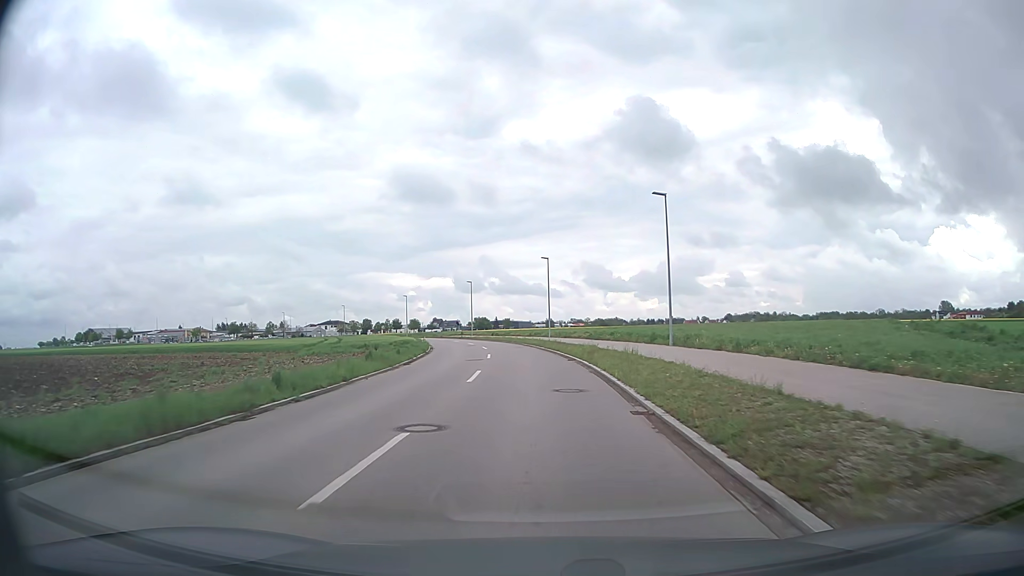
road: tertiary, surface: asphalt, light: Day
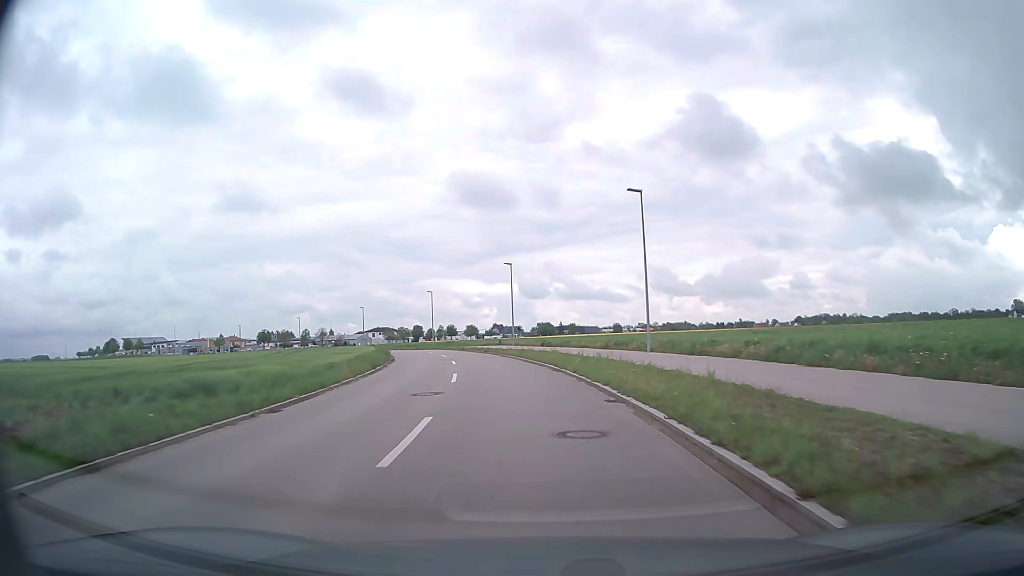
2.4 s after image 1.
(-1.2, +36.0) m; -6°
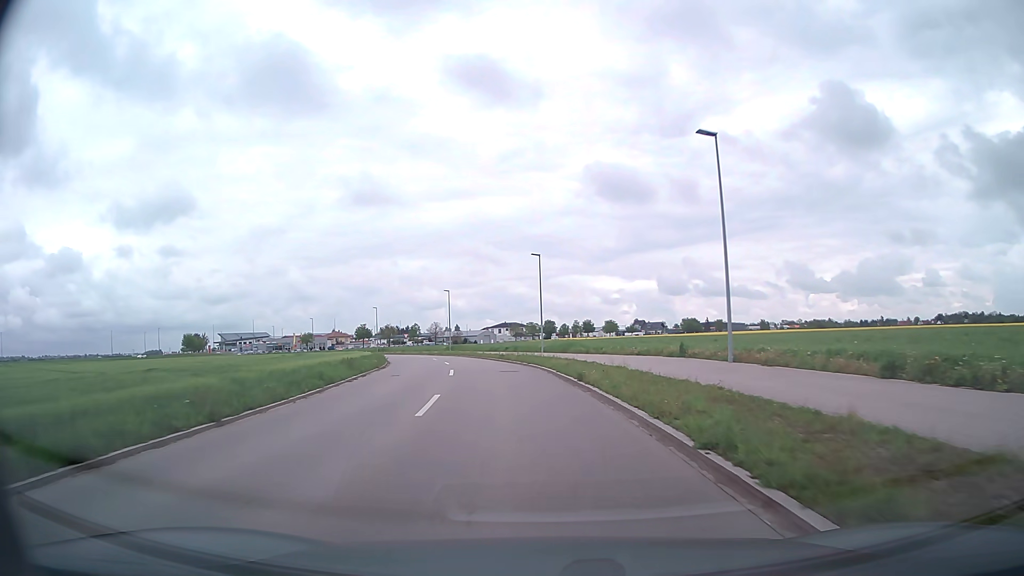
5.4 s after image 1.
(-4.3, +43.9) m; -11°
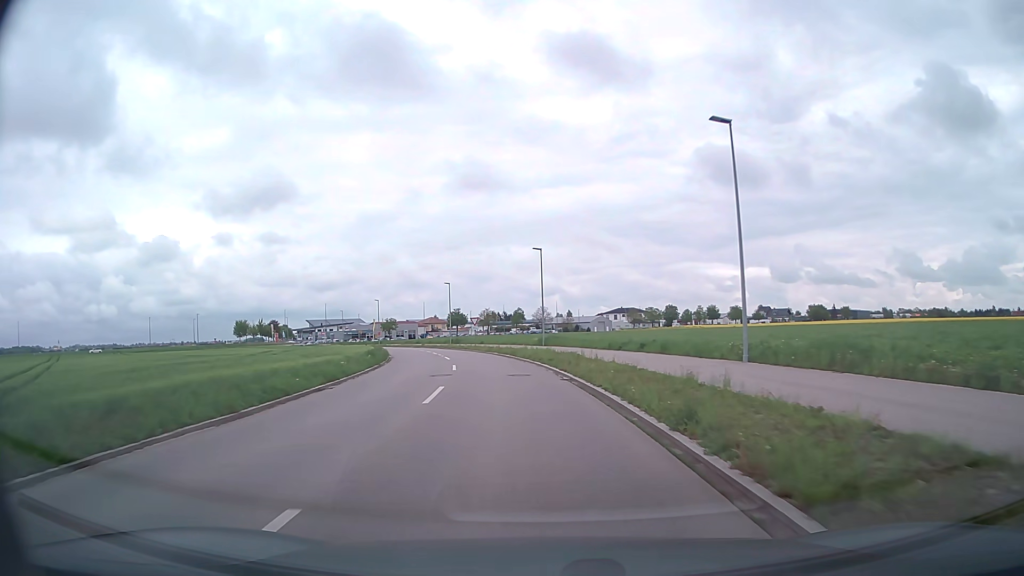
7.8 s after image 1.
(-2.9, +34.5) m; -10°
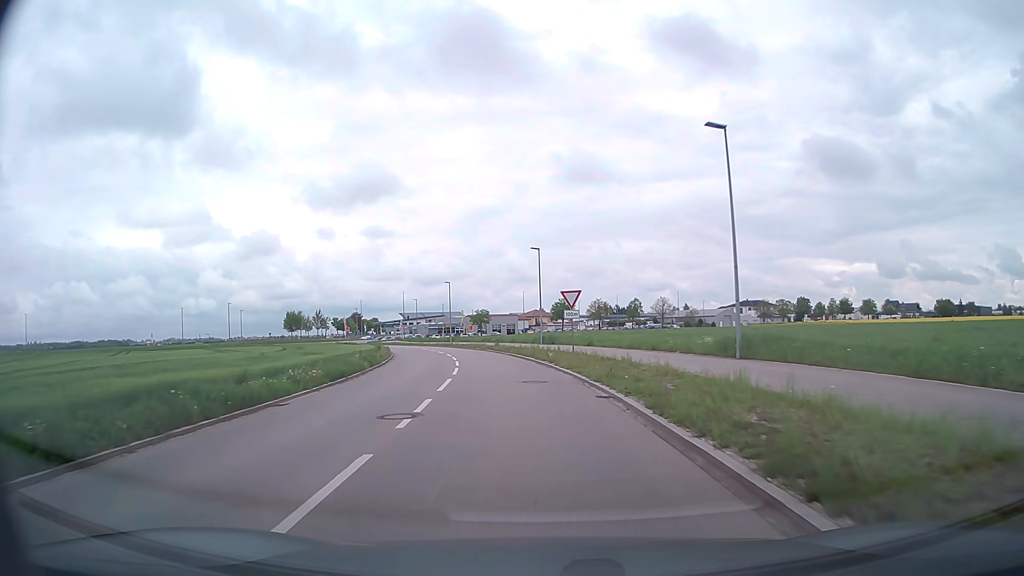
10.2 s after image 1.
(-2.9, +33.8) m; -10°
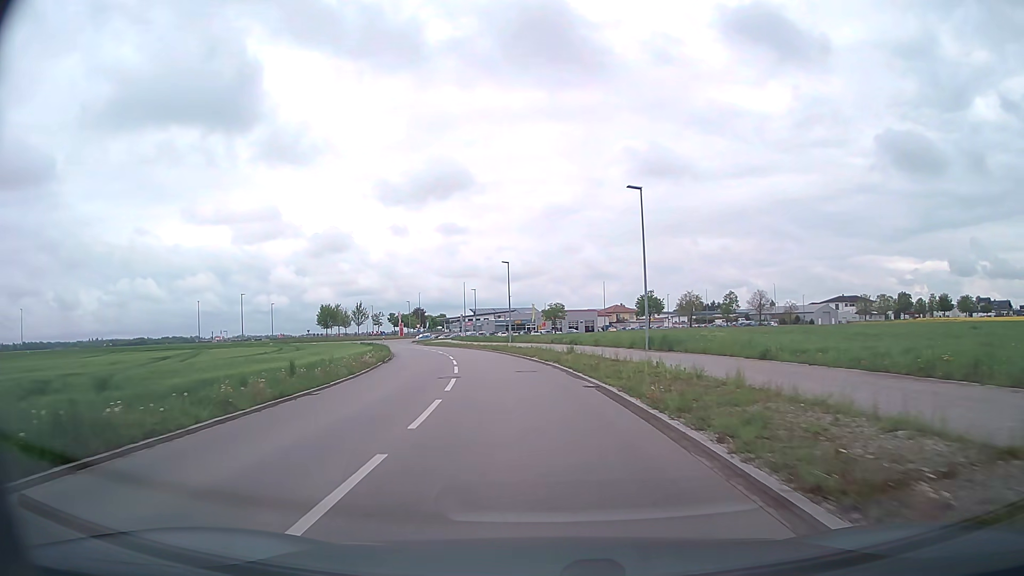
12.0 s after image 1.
(-1.3, +24.1) m; -6°
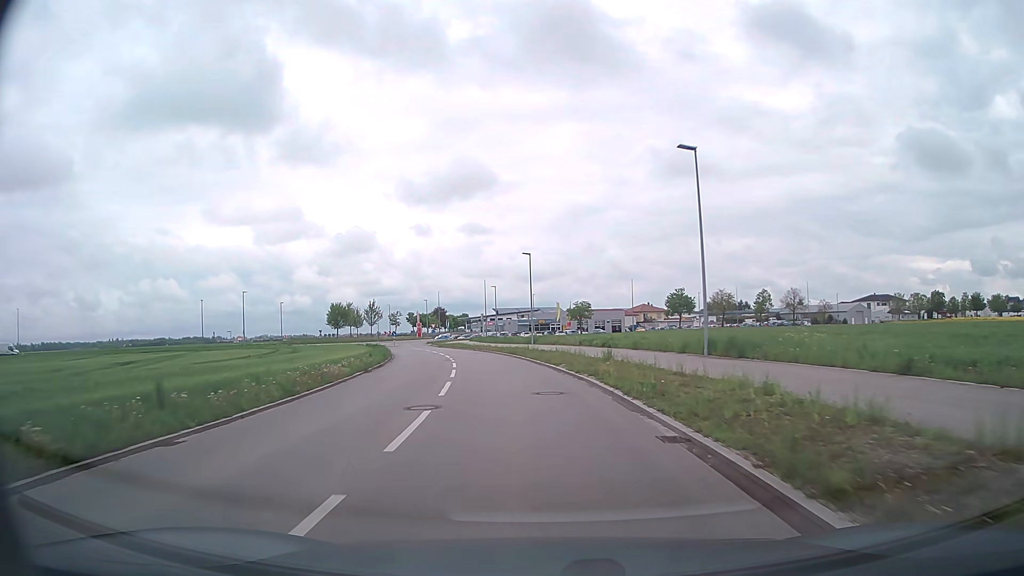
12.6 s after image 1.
(-0.1, +7.7) m; -2°
